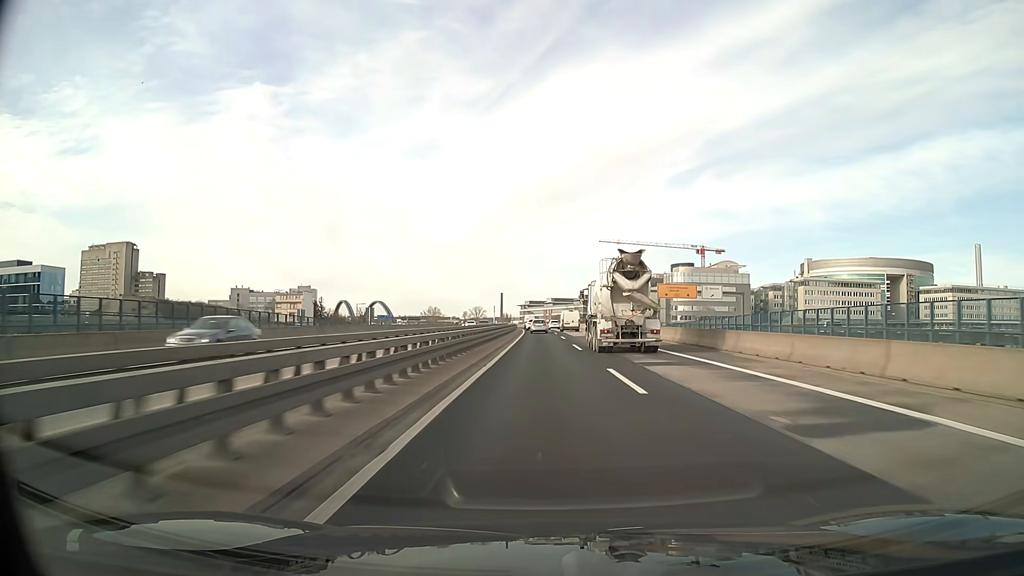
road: motorway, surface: asphalt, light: Day
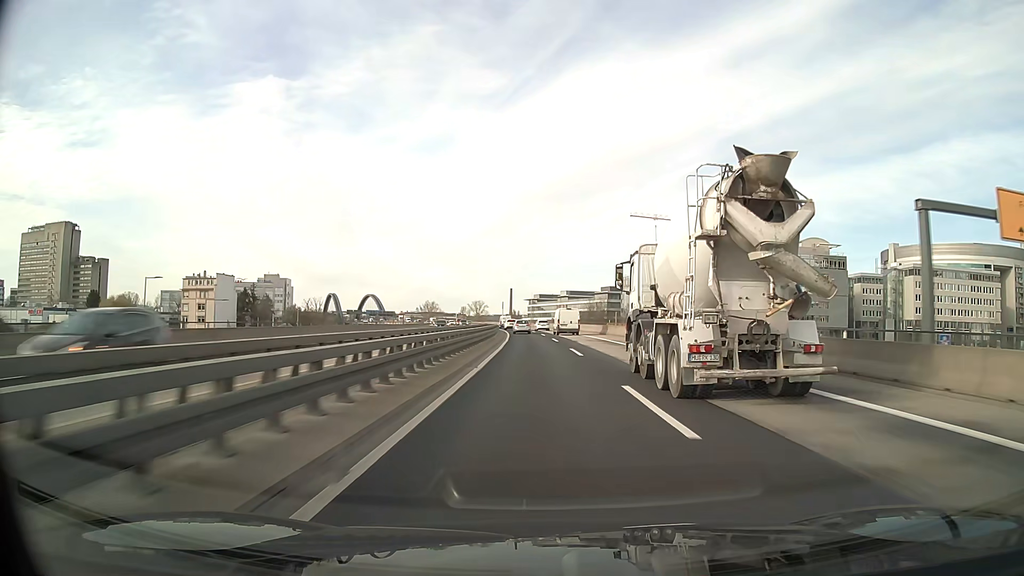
(-0.4, +76.2) m; -1°
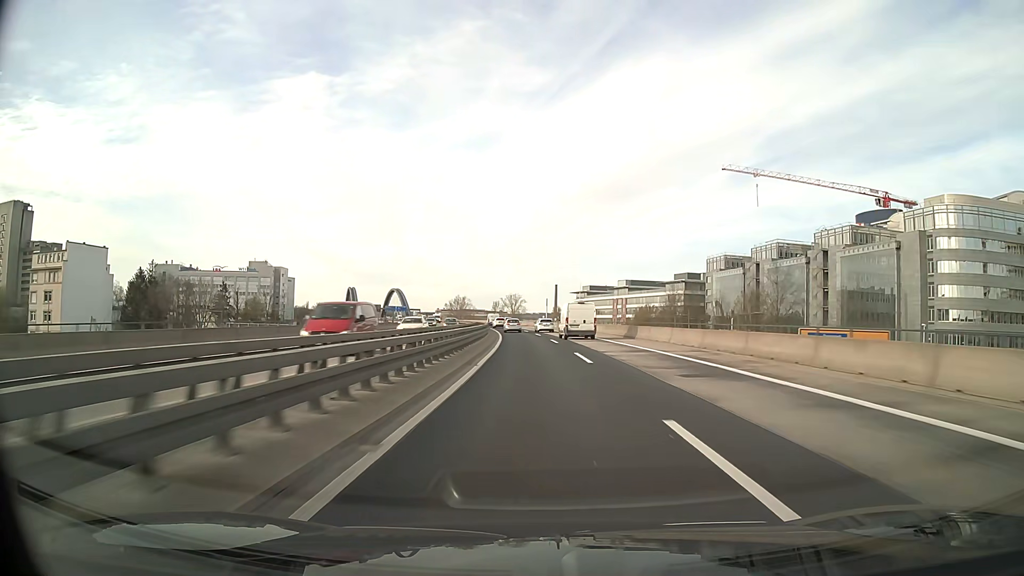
(-2.0, +76.3) m; -4°
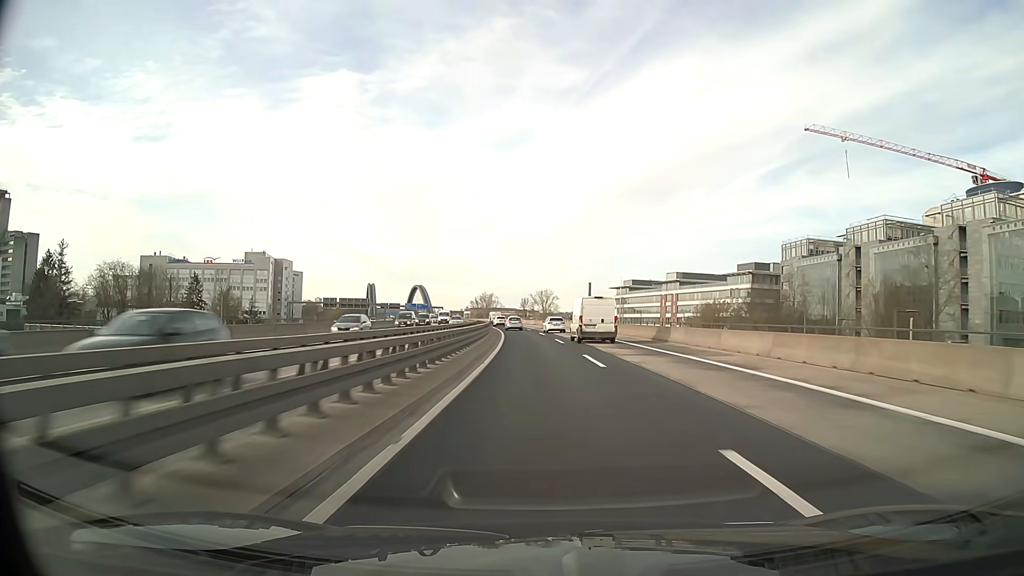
(-0.9, +38.1) m; -3°
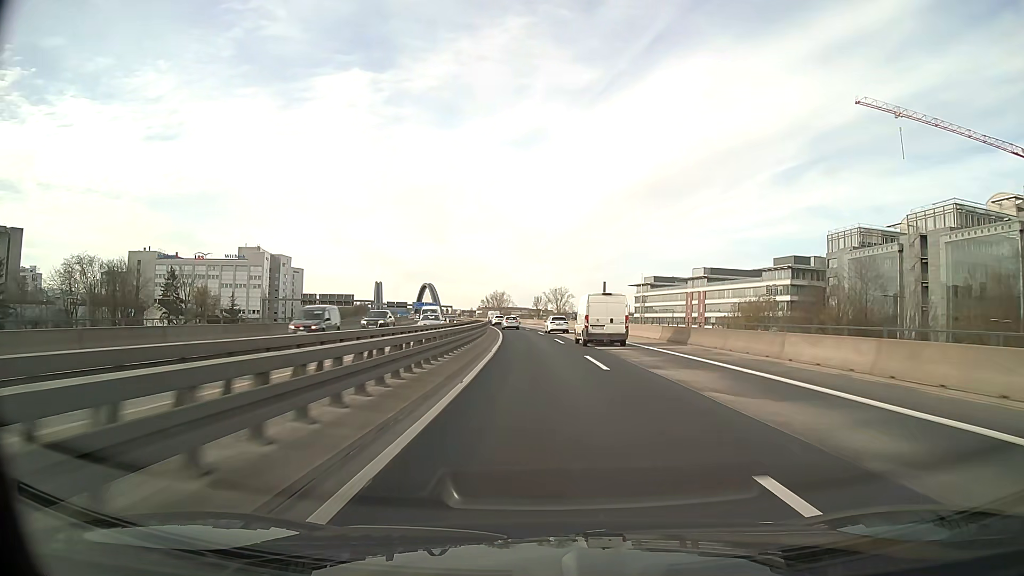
(-0.2, +19.0) m; -1°
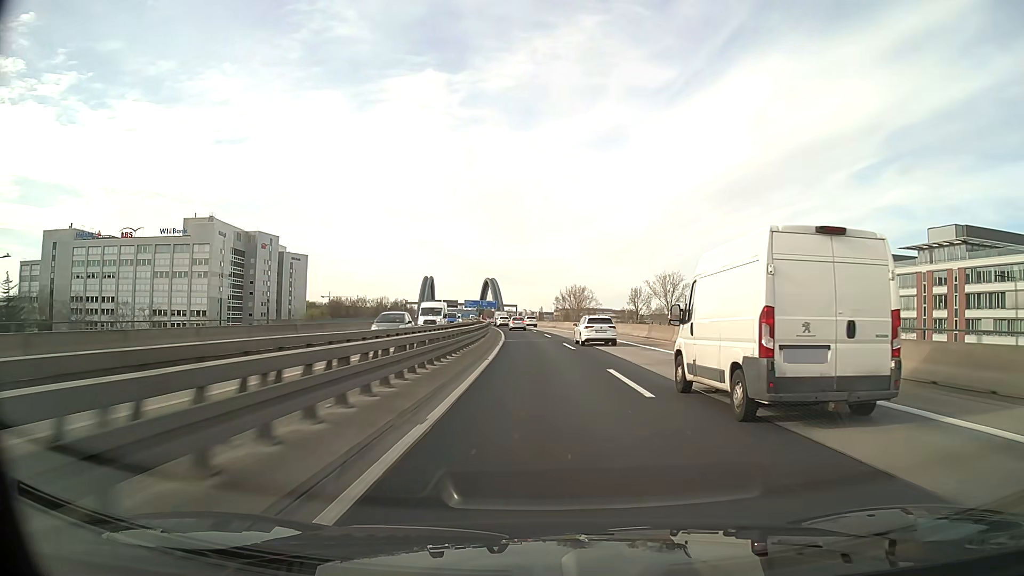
(-5.7, +95.1) m; -7°
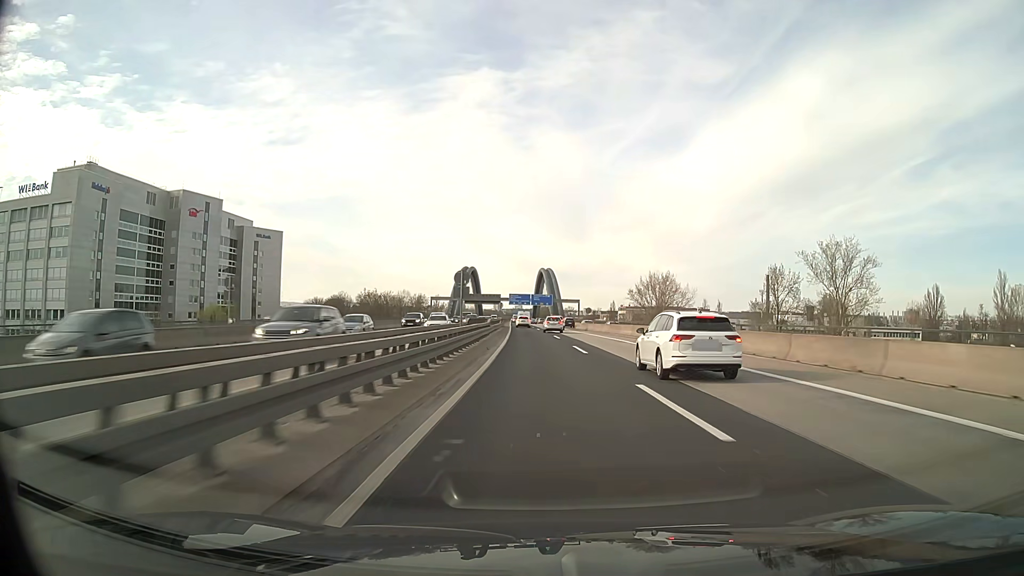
(-3.4, +75.6) m; -5°
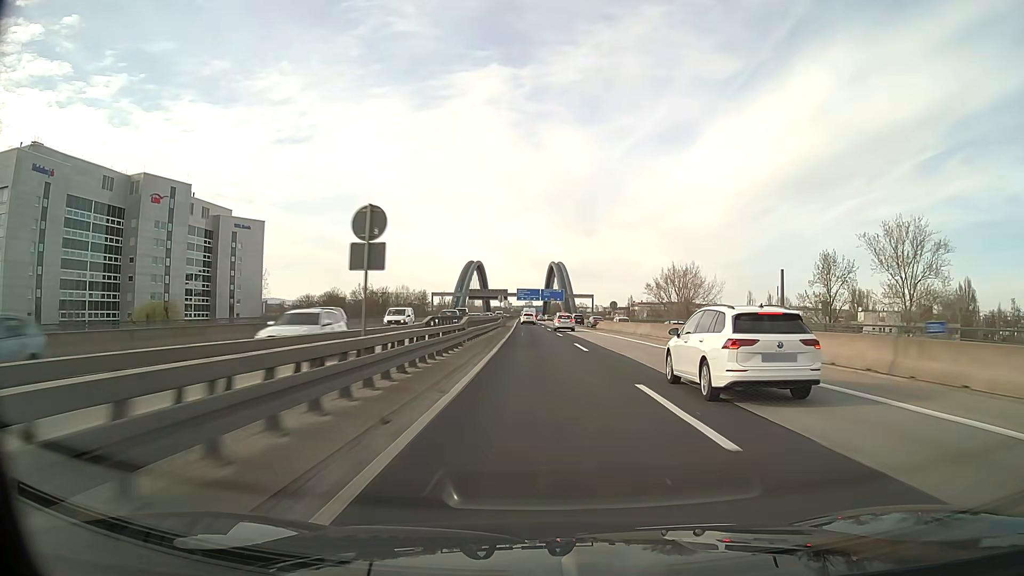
(-0.2, +18.4) m; -1°
(0, +10) (0, +20) (0, +30) (-1, +40) (-1, +50) (-1, +60) (-2, +70) (-2, +80) (-2, +90) (-3, +100) m
